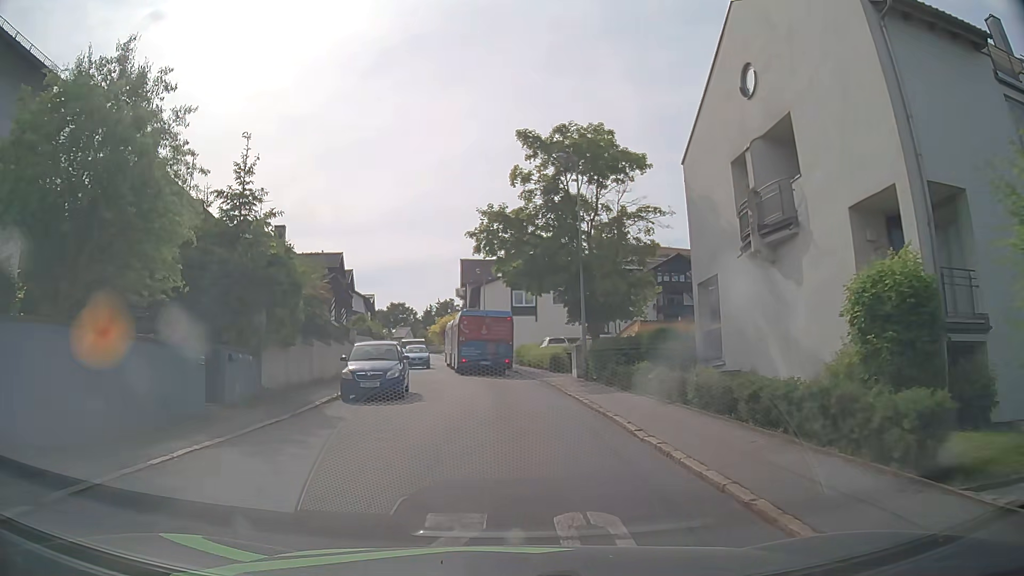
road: residential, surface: asphalt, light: Day
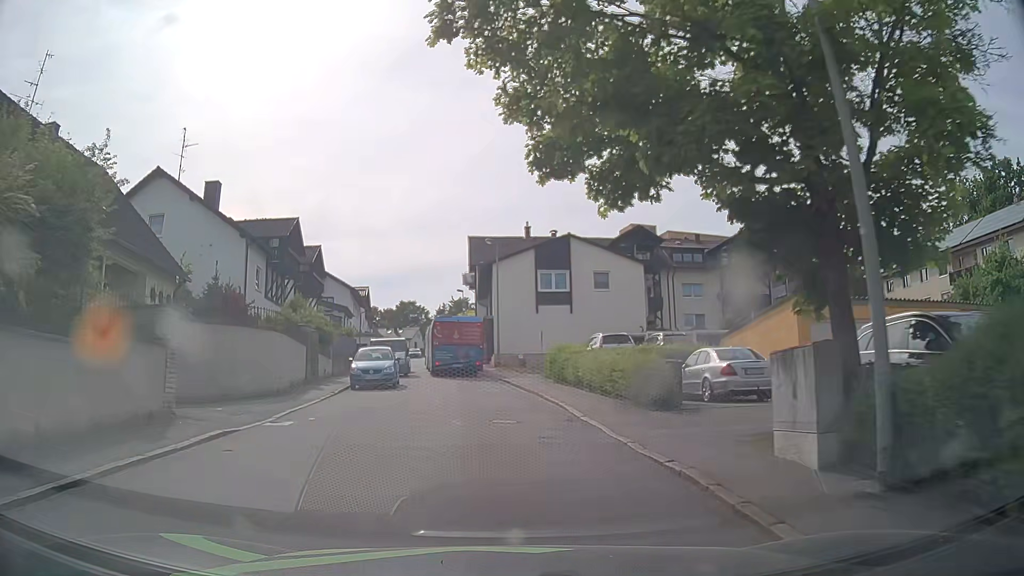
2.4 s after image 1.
(-0.2, +18.4) m; -2°
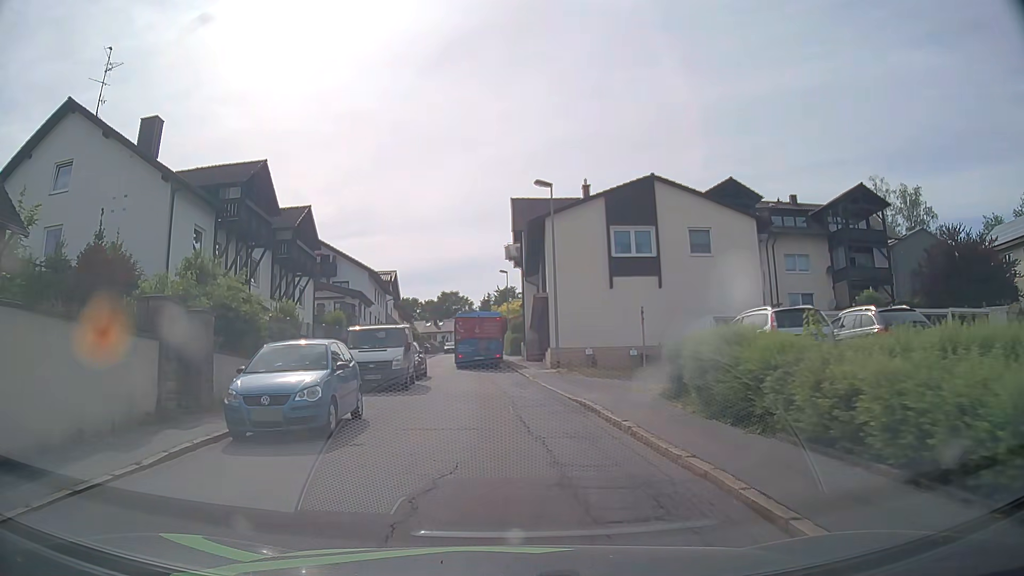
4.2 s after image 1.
(-0.4, +13.9) m; -4°
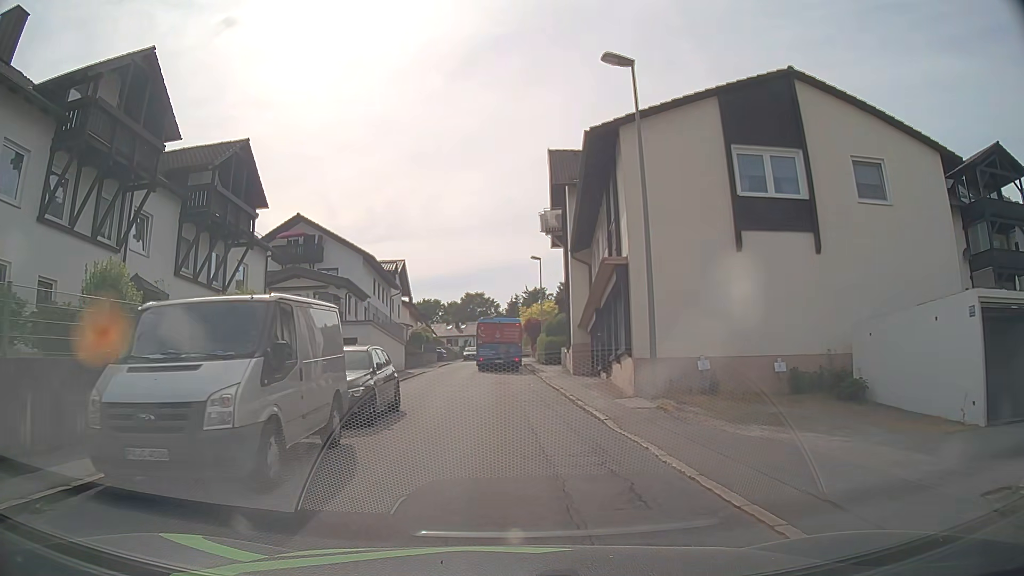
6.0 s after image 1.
(-0.3, +13.9) m; -2°
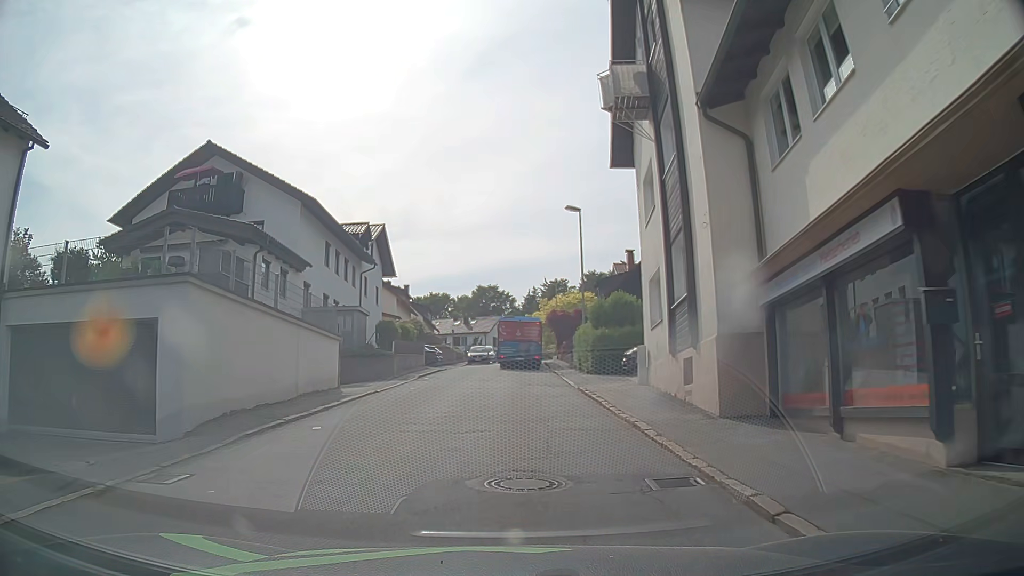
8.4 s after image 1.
(-0.1, +18.5) m; -2°
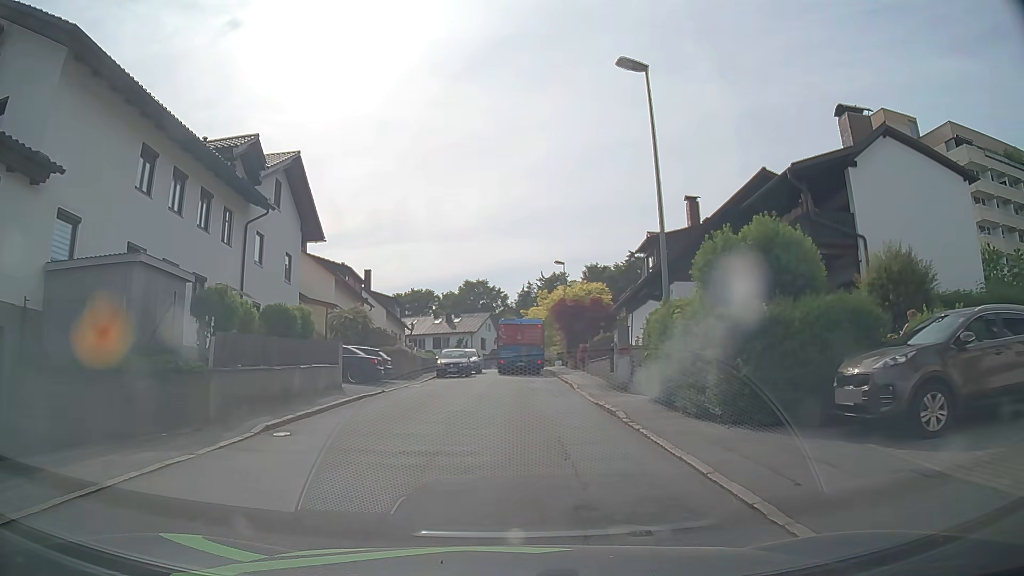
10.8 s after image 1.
(+0.4, +18.4) m; +2°
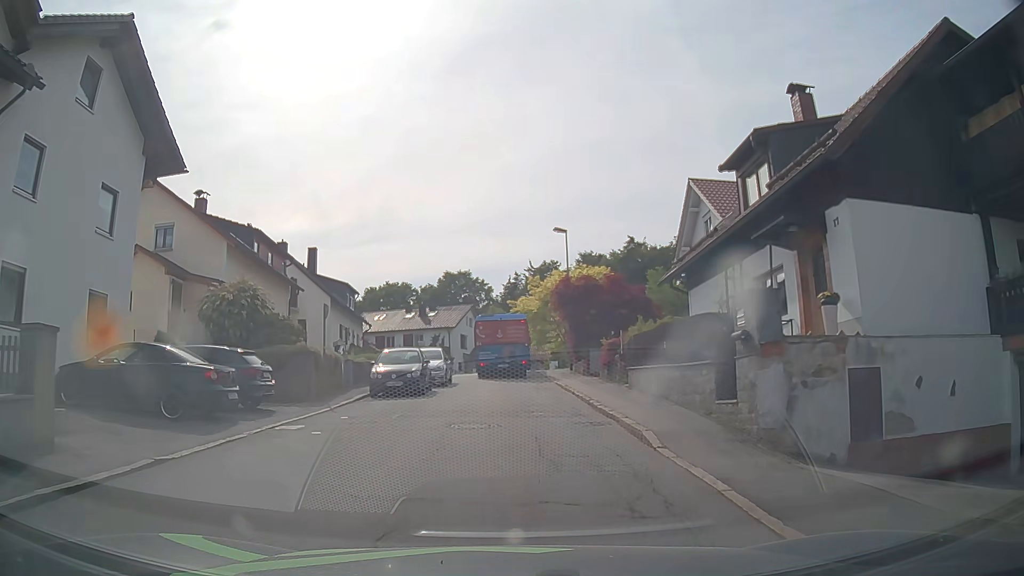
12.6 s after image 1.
(+0.1, +13.8) m; 0°
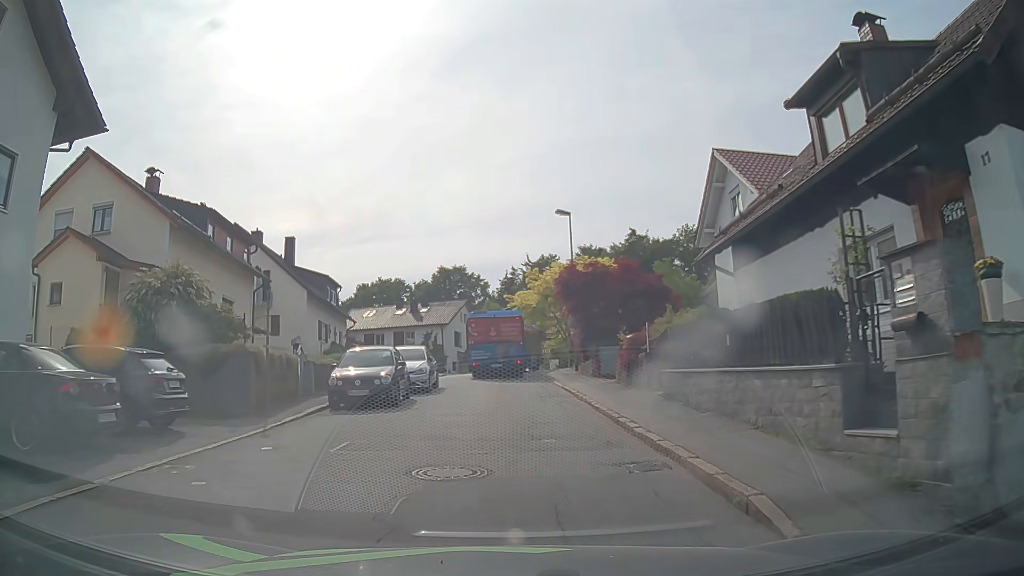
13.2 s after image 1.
(0.0, +4.4) m; +1°
